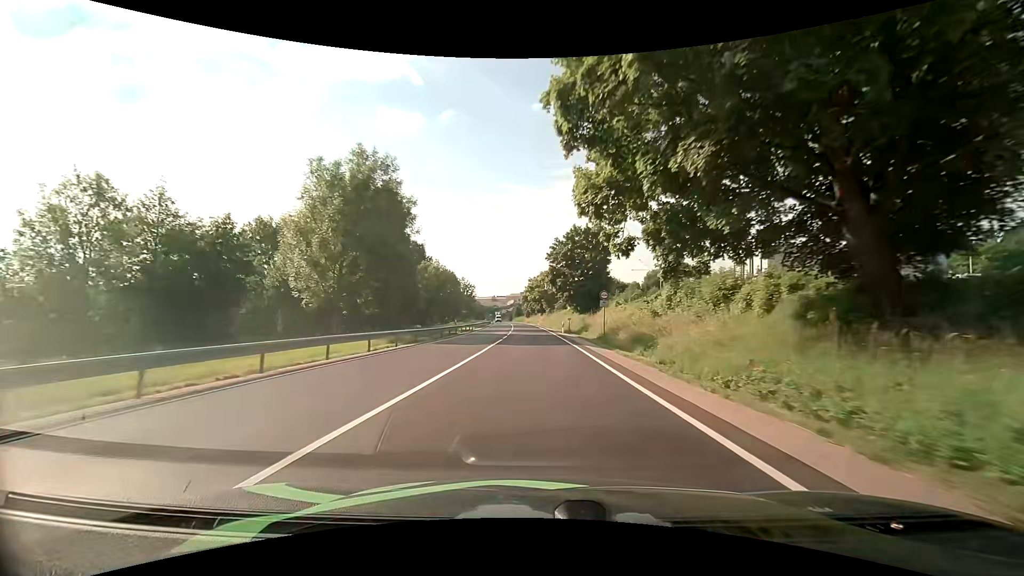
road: primary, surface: asphalt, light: Day
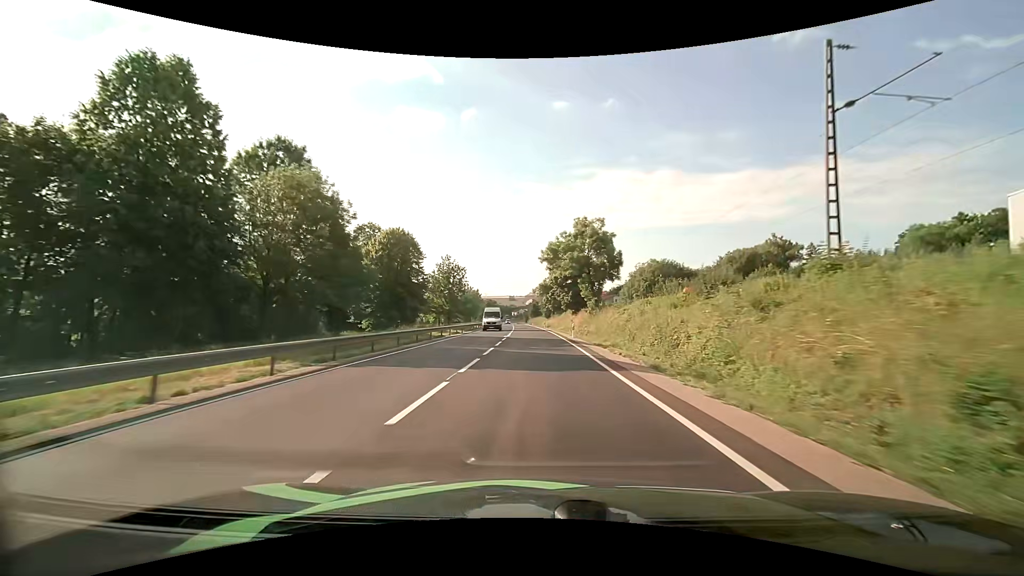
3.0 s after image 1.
(-1.0, +57.4) m; -2°
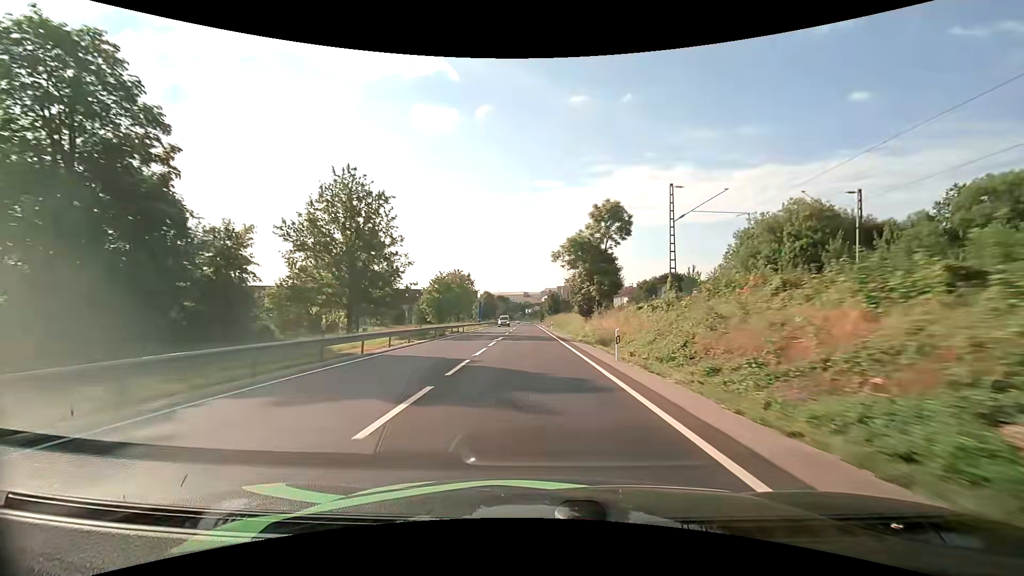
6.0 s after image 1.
(-1.1, +61.3) m; -2°
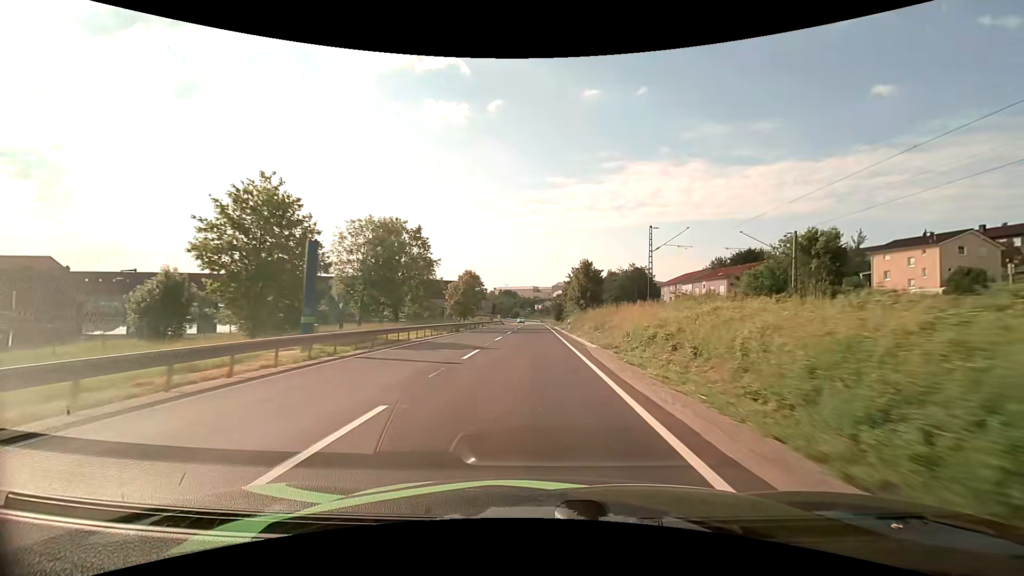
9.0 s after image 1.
(-0.8, +63.2) m; -1°
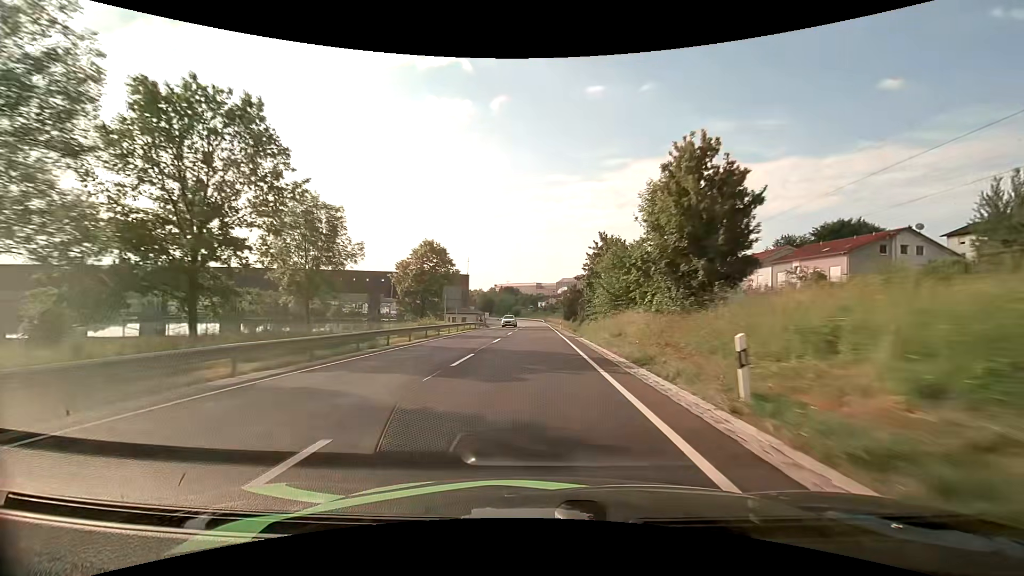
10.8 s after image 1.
(-0.1, +38.2) m; 0°
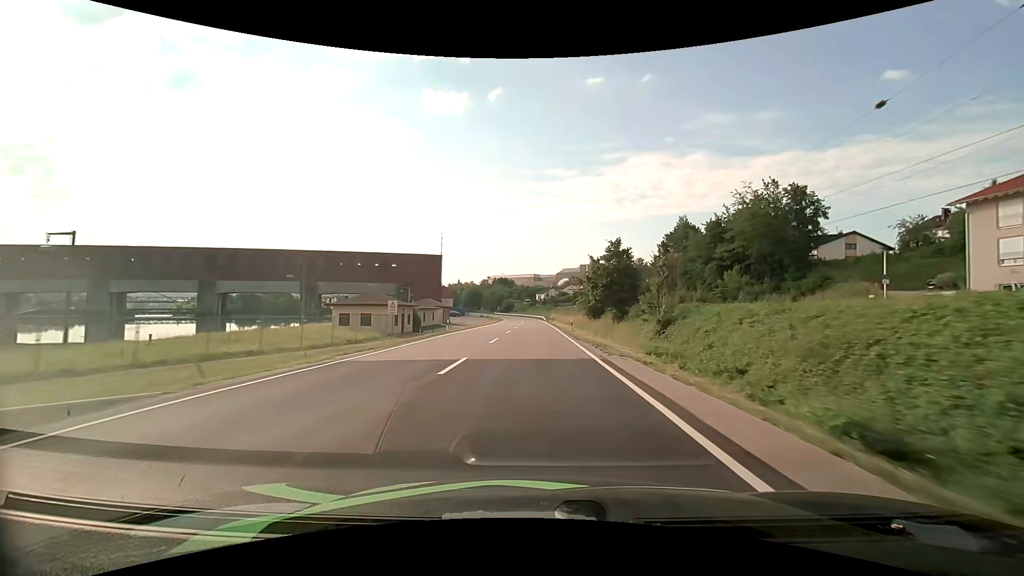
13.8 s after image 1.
(0.0, +62.4) m; 0°
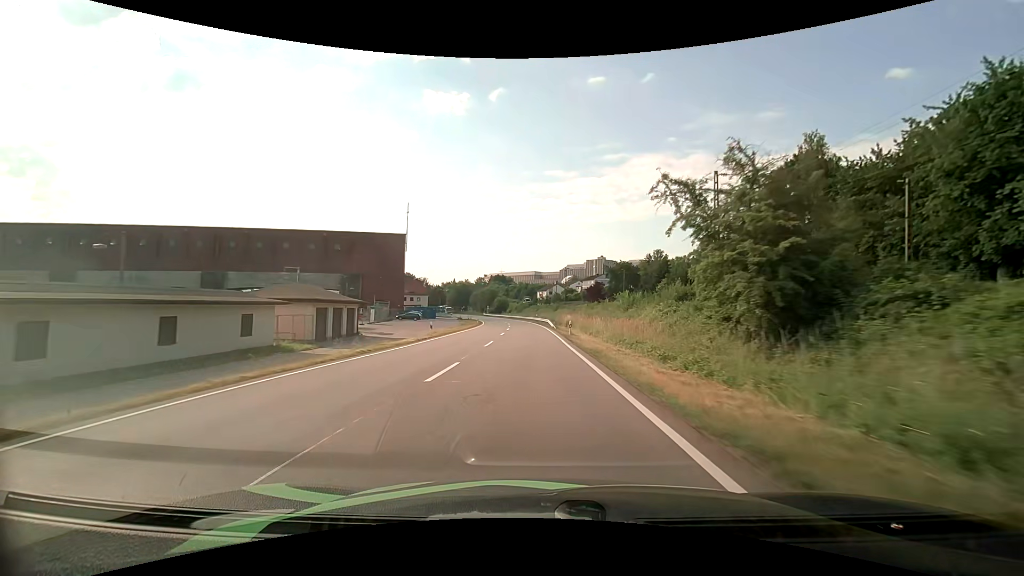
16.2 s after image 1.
(0.0, +48.8) m; 0°
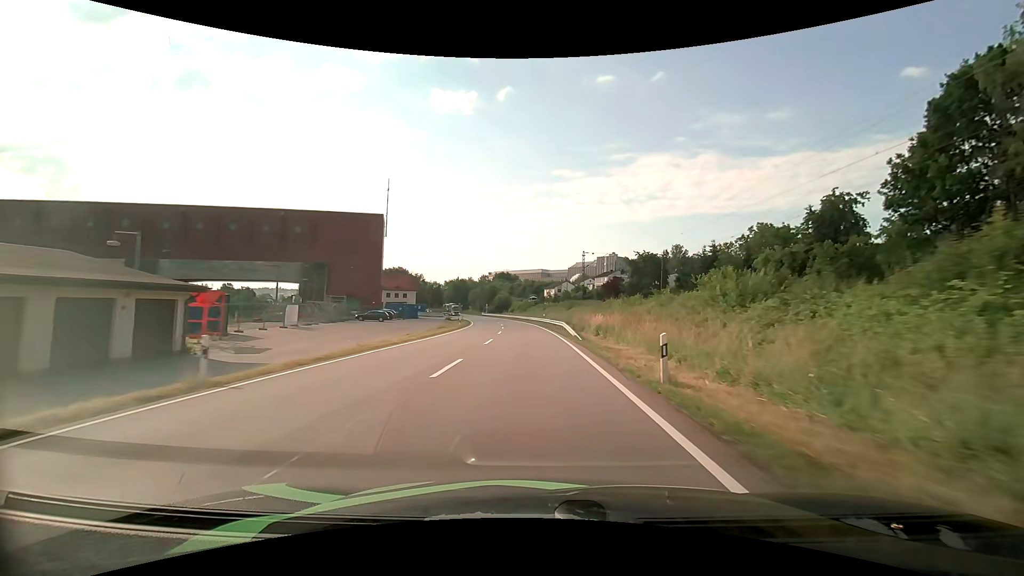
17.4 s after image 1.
(-0.2, +23.8) m; -1°
(0, +10) (0, +20) (-1, +30) (-1, +40) (-2, +50) (-2, +60) (-3, +70) (-5, +80) (-6, +90) (-8, +100) m
